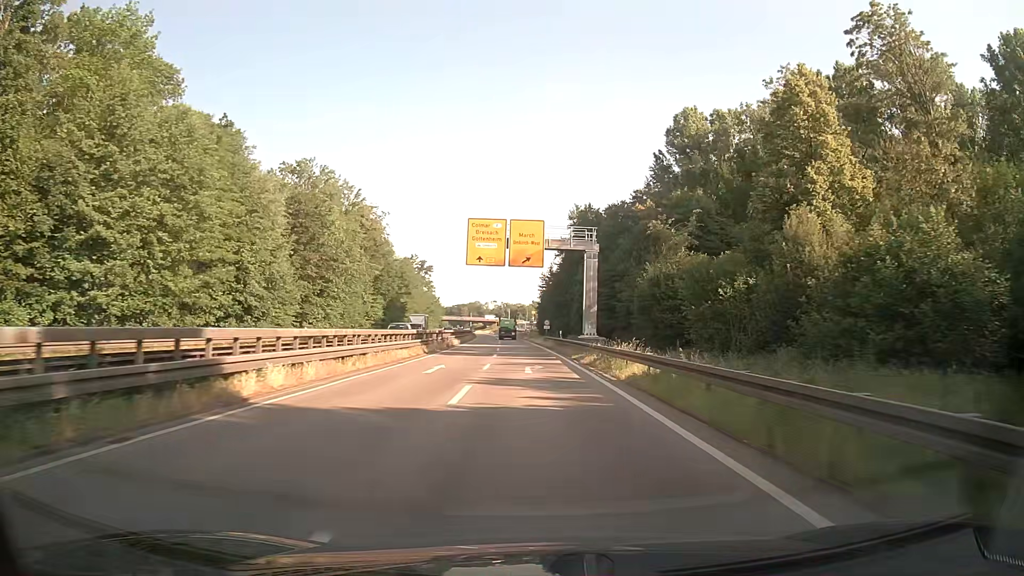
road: trunk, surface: asphalt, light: Day
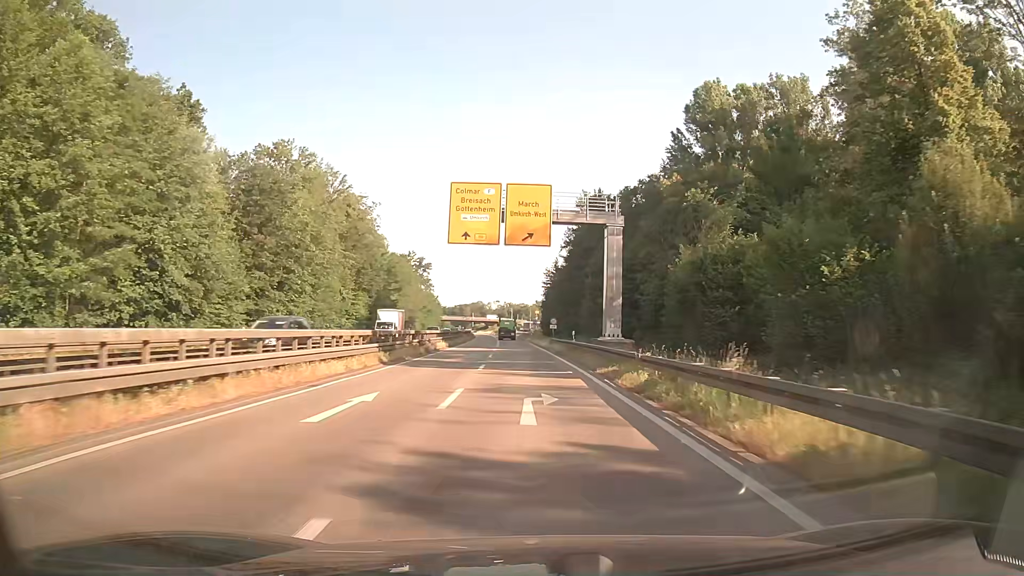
(-0.1, +11.6) m; 0°
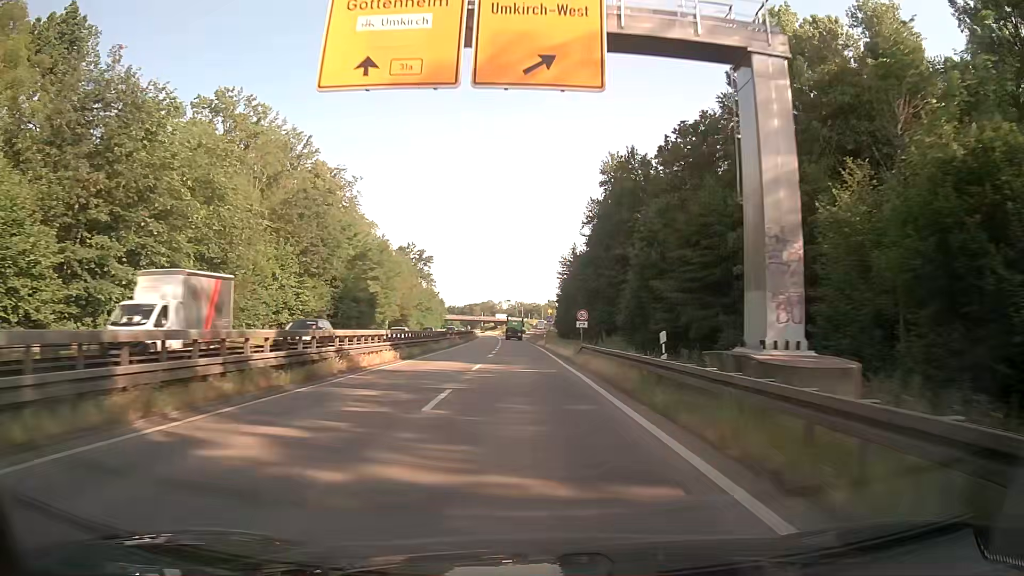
(-0.3, +23.2) m; -2°
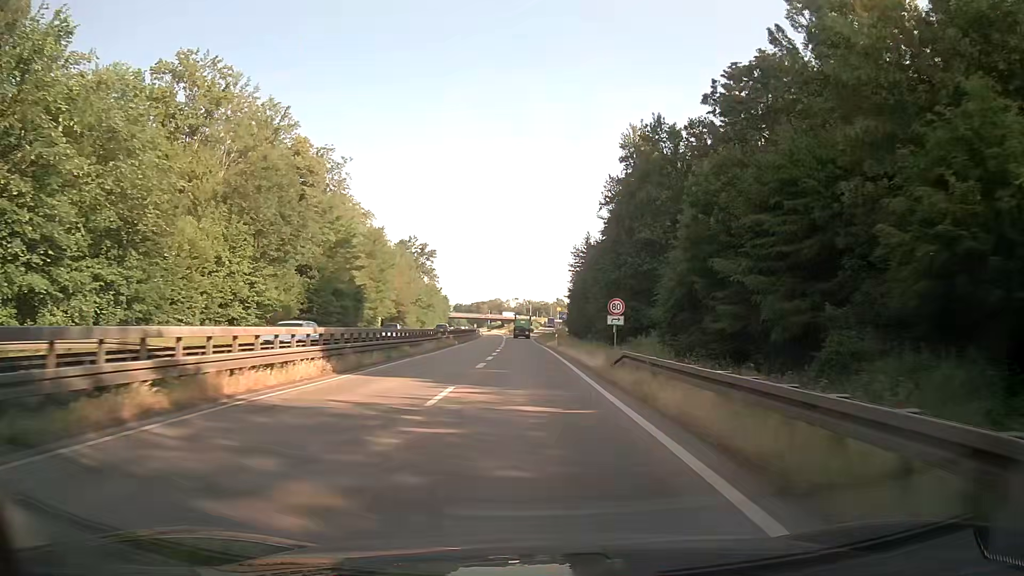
(0.0, +11.5) m; 0°
